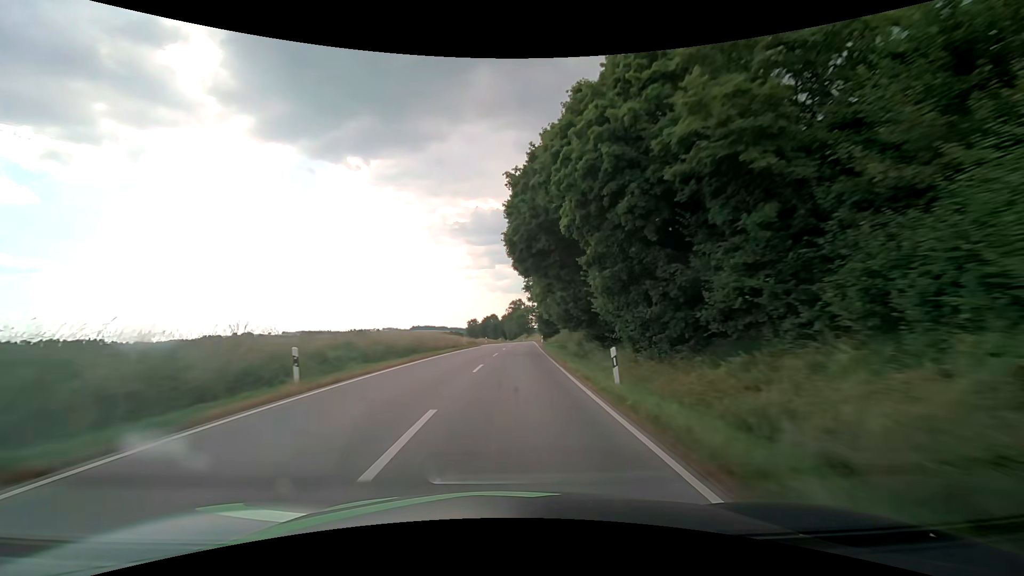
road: secondary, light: Day
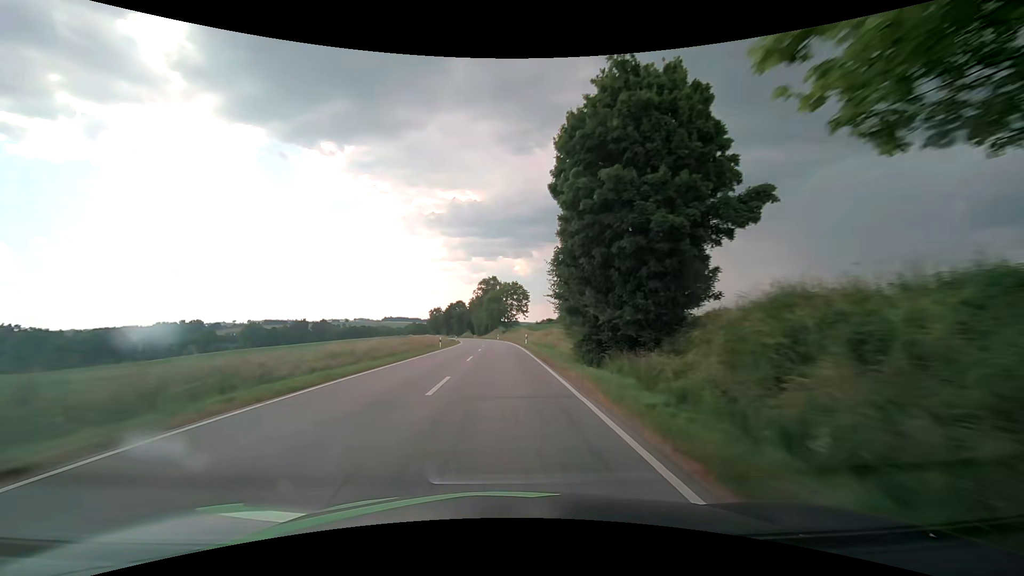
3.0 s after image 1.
(+2.0, +66.6) m; +3°
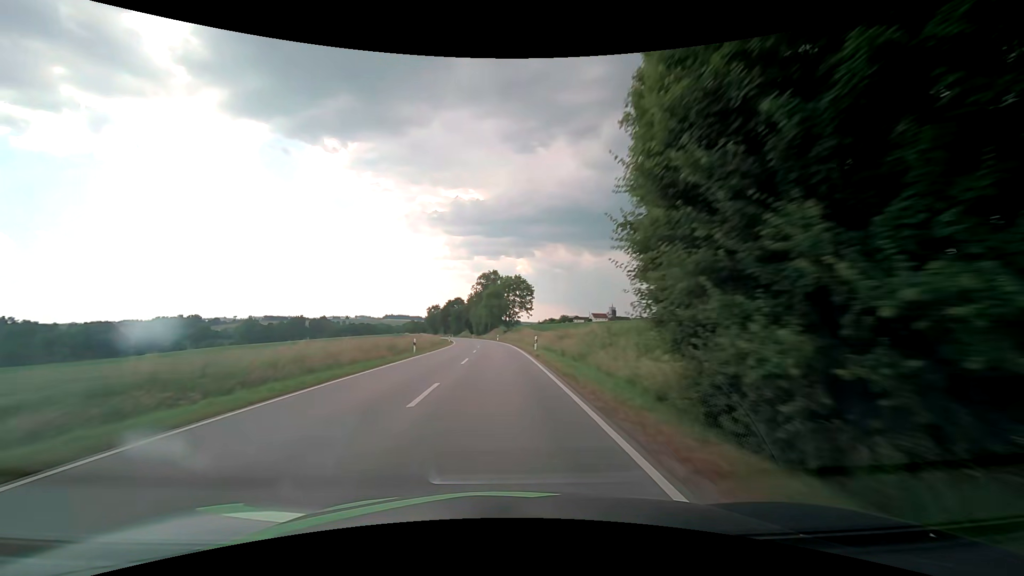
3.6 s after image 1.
(-0.1, +13.4) m; 0°
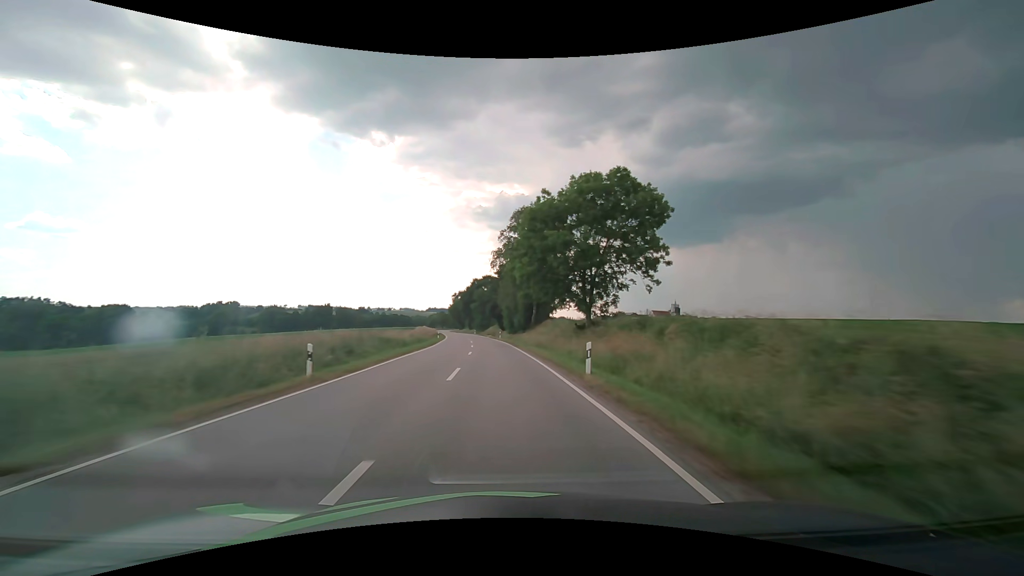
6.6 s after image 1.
(-2.5, +68.0) m; -5°
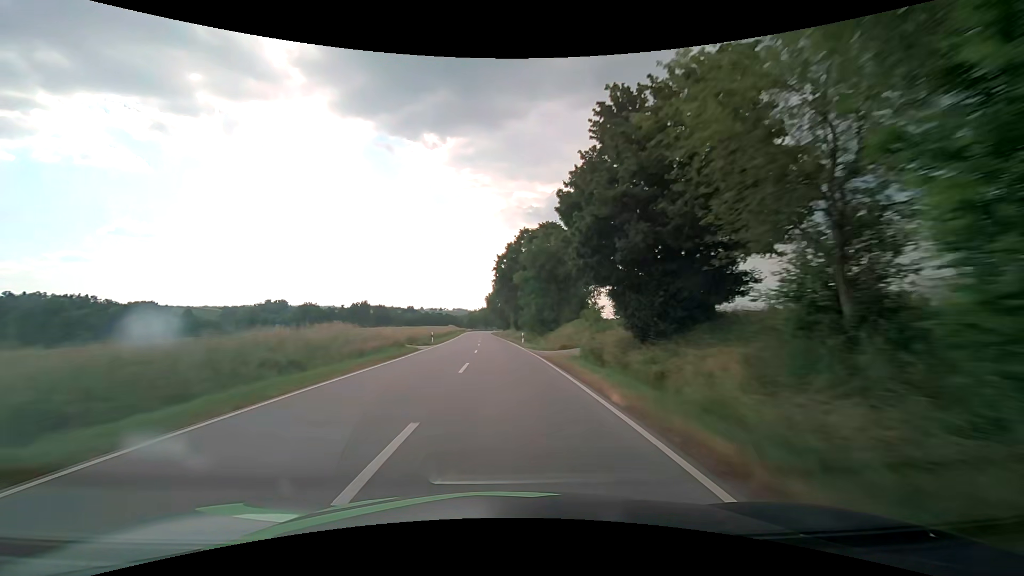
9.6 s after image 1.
(-3.9, +70.1) m; -6°
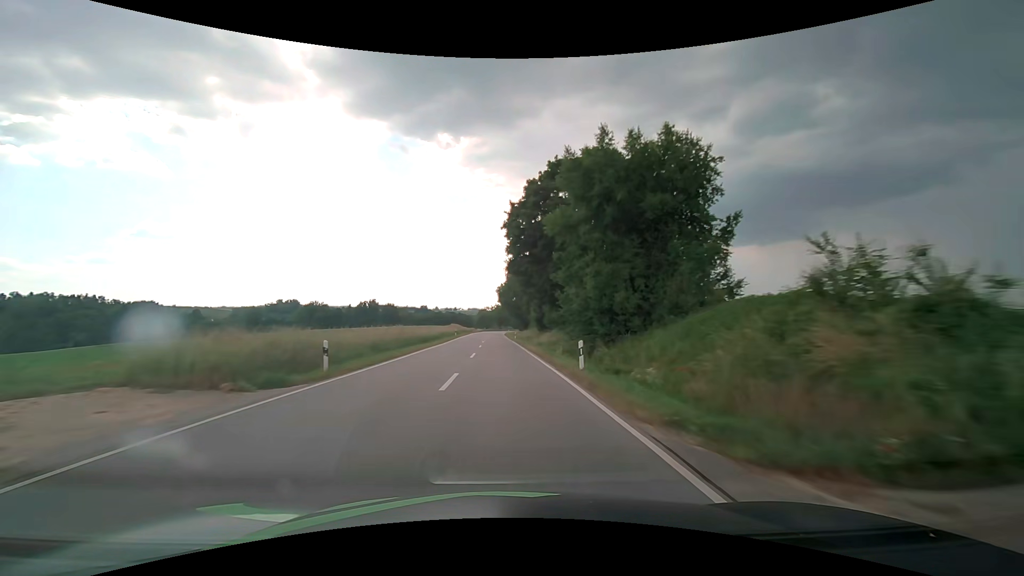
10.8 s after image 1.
(-0.5, +28.3) m; -2°
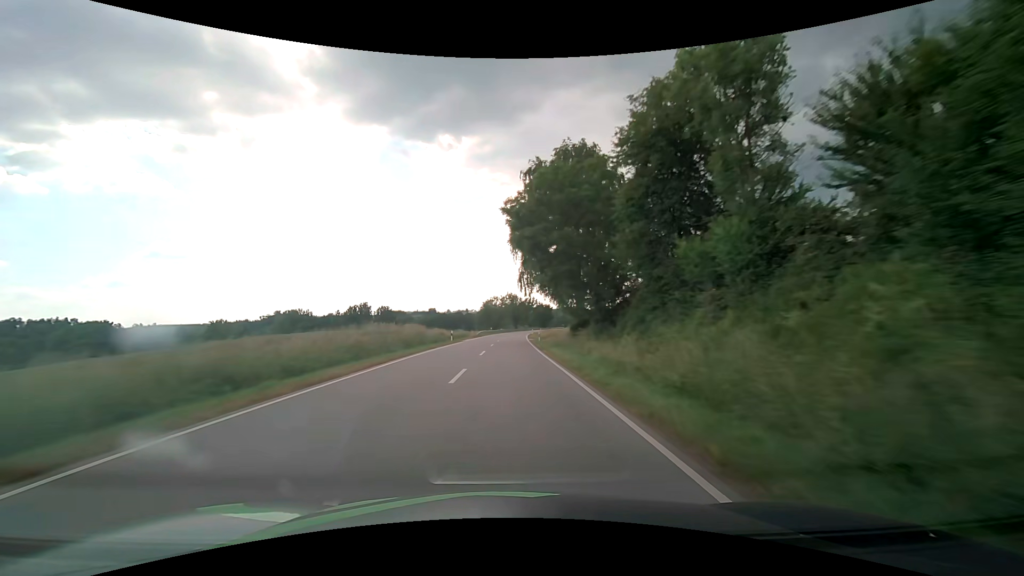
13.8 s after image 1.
(-1.7, +70.9) m; -1°
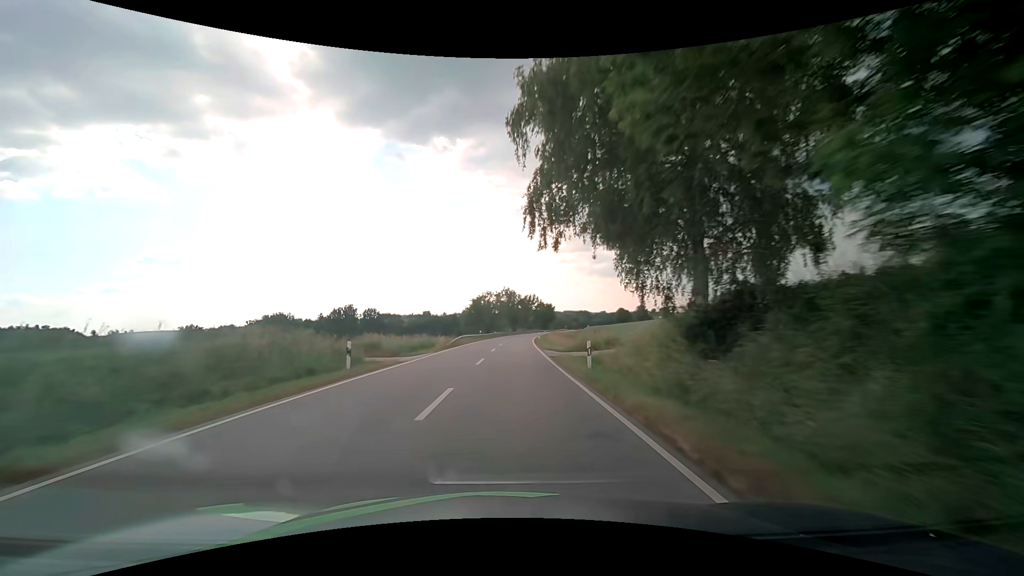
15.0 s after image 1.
(0.0, +28.4) m; 0°
(0, +10) (0, +20) (+1, +30) (+1, +40) (+1, +50) (+2, +60) (+3, +70) (+3, +80) (+4, +90) (+5, +100) m
